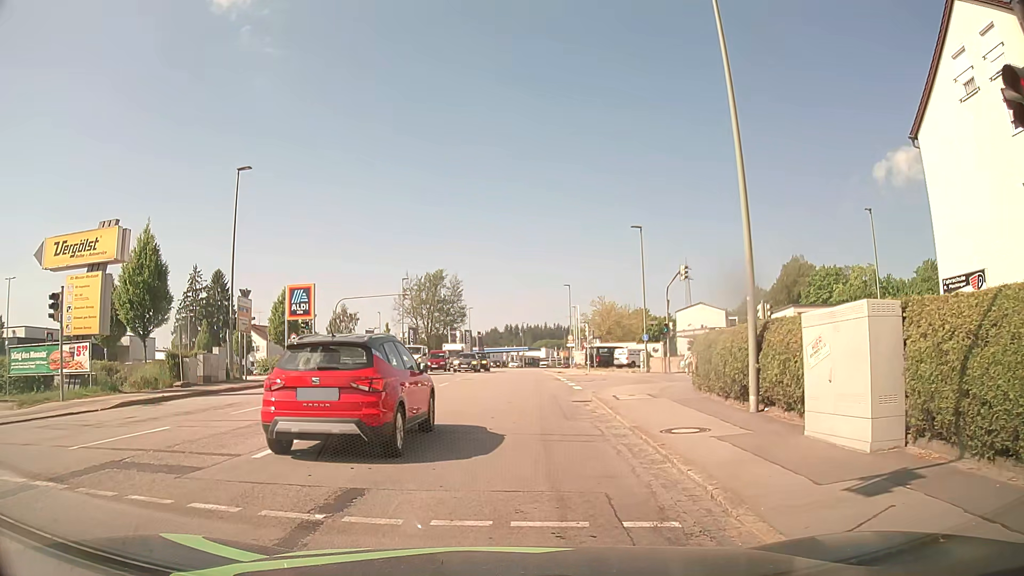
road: tertiary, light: Day
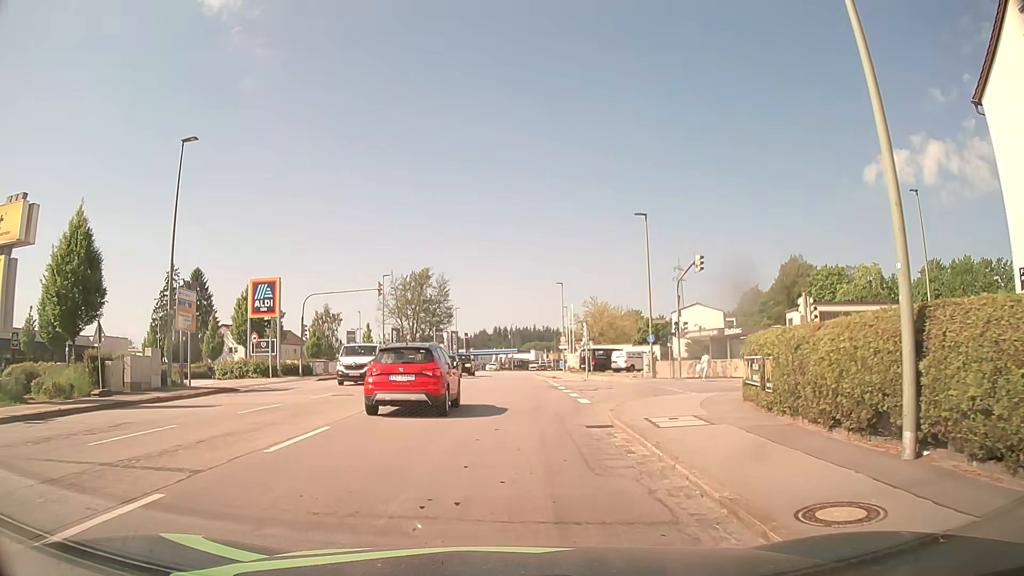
(-0.1, +5.6) m; 0°
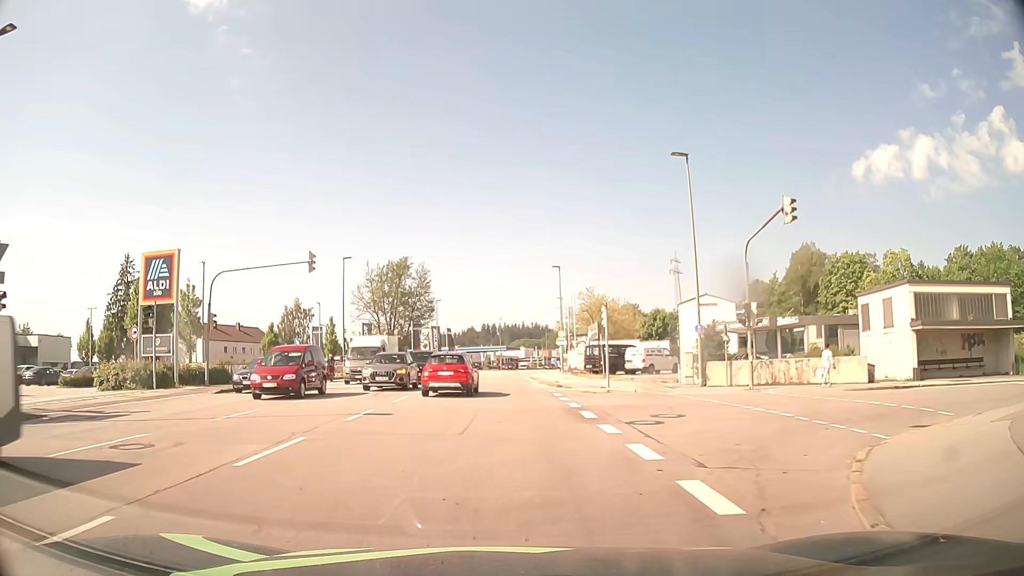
(+0.1, +13.2) m; 0°
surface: asphalt
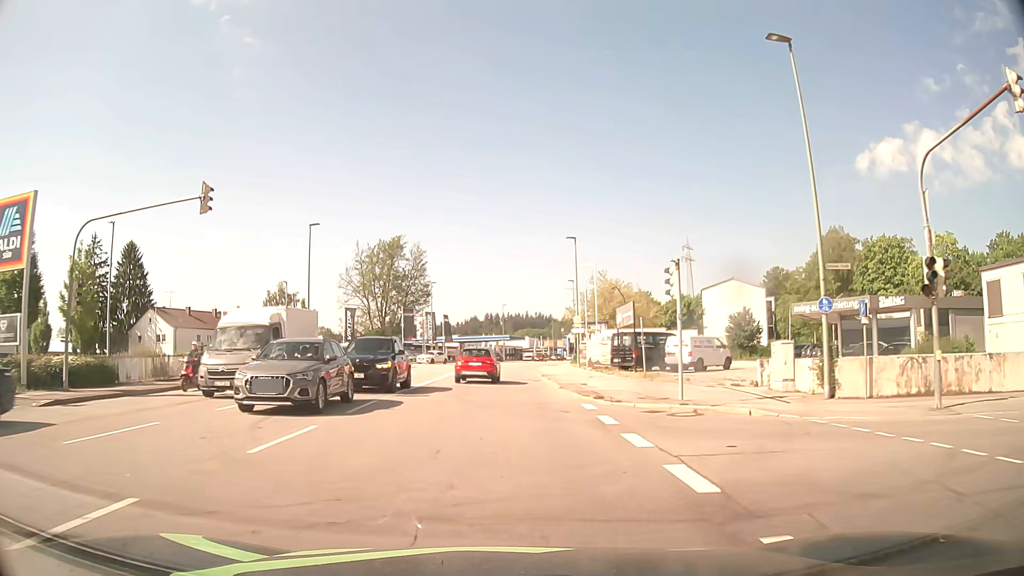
(0.0, +11.9) m; 0°
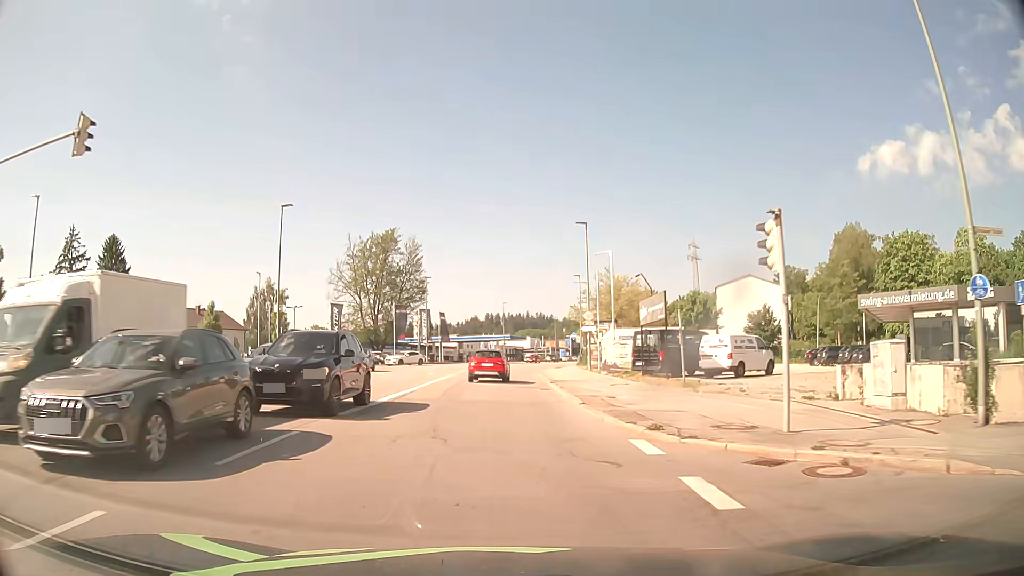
(0.0, +6.8) m; 0°
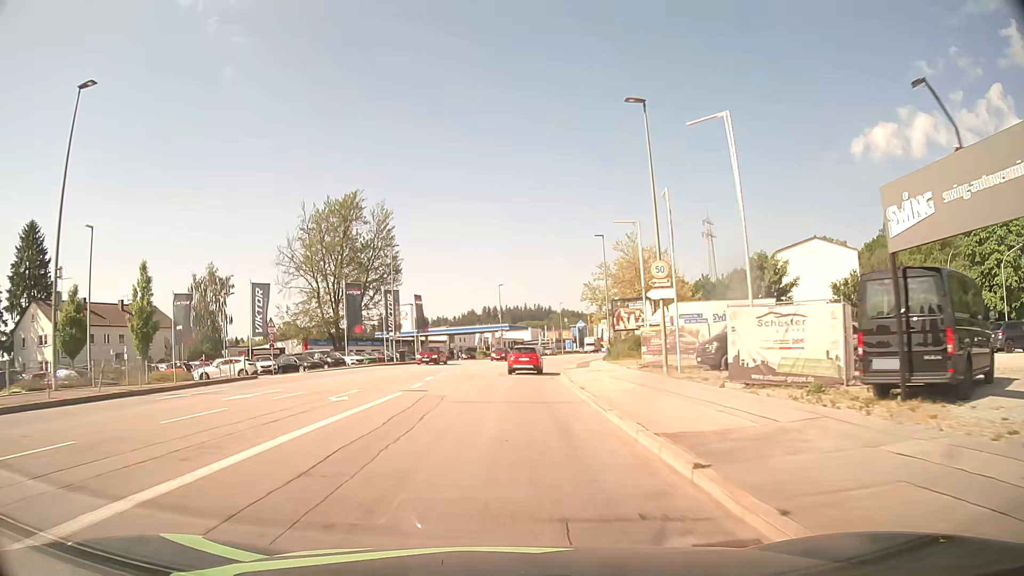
(+0.2, +22.4) m; 0°
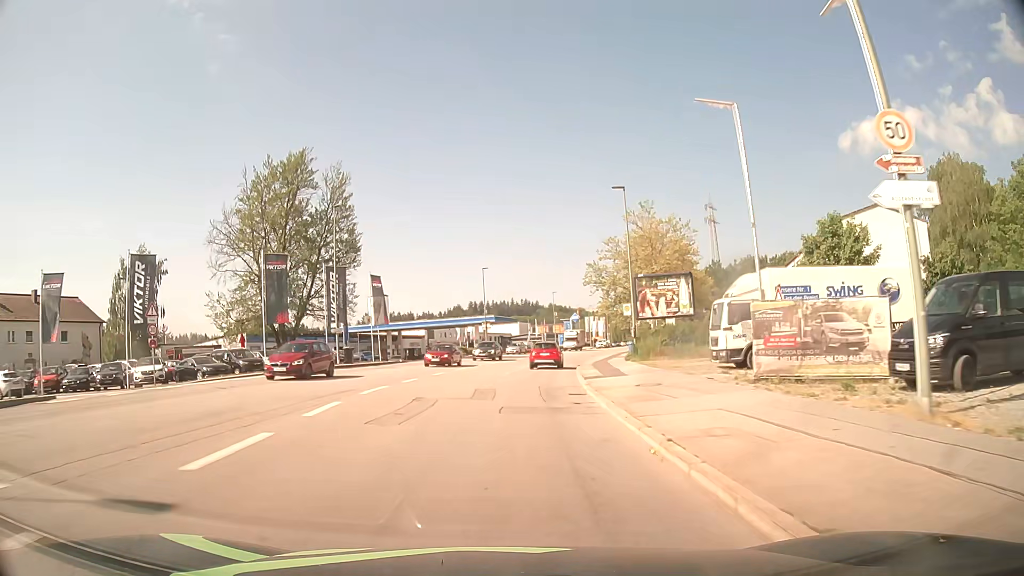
(+0.1, +16.1) m; +1°
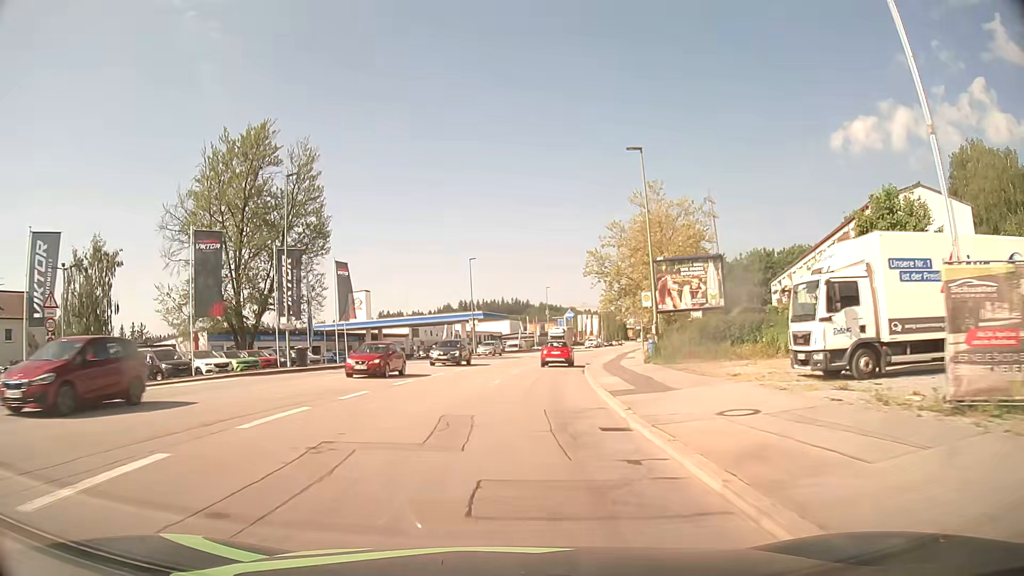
(+0.1, +8.2) m; +1°
